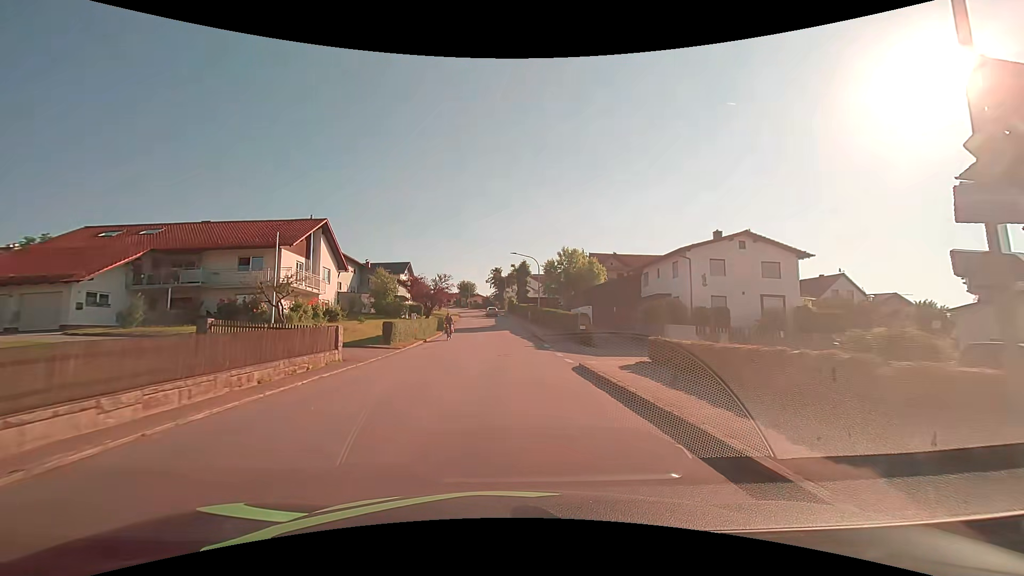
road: tertiary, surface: asphalt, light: Day
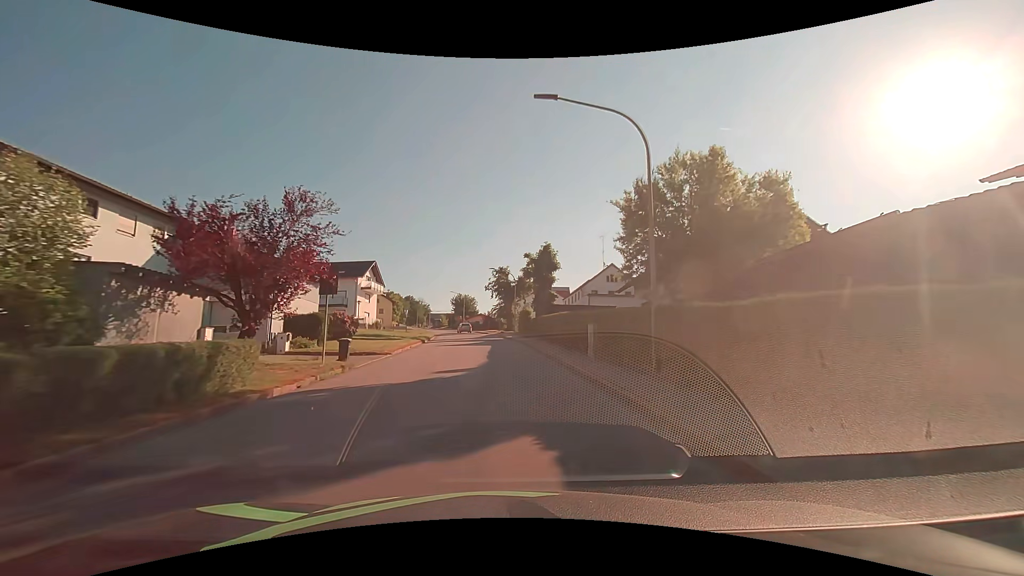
(-0.1, +37.6) m; -1°
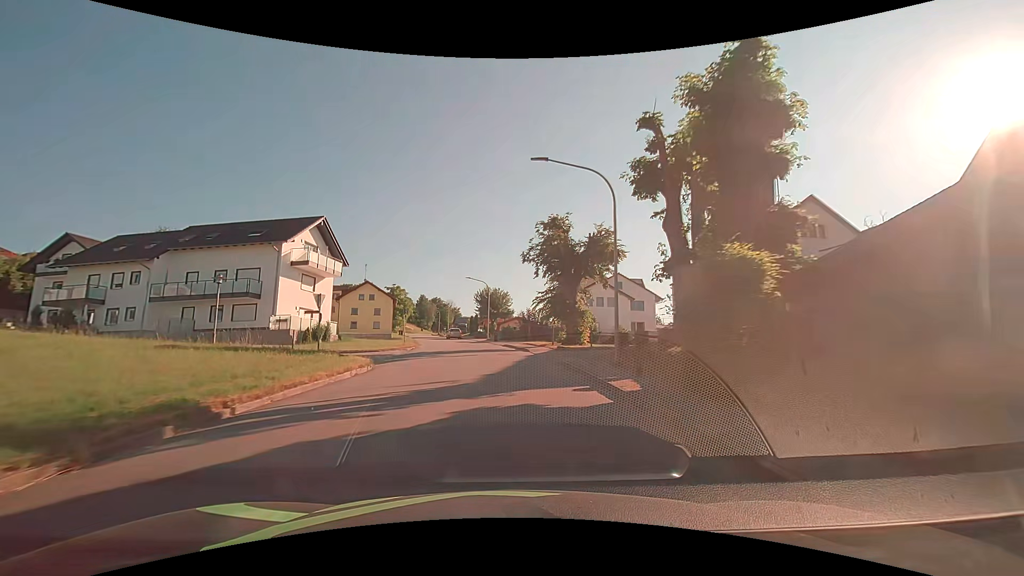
(-1.5, +37.3) m; -5°
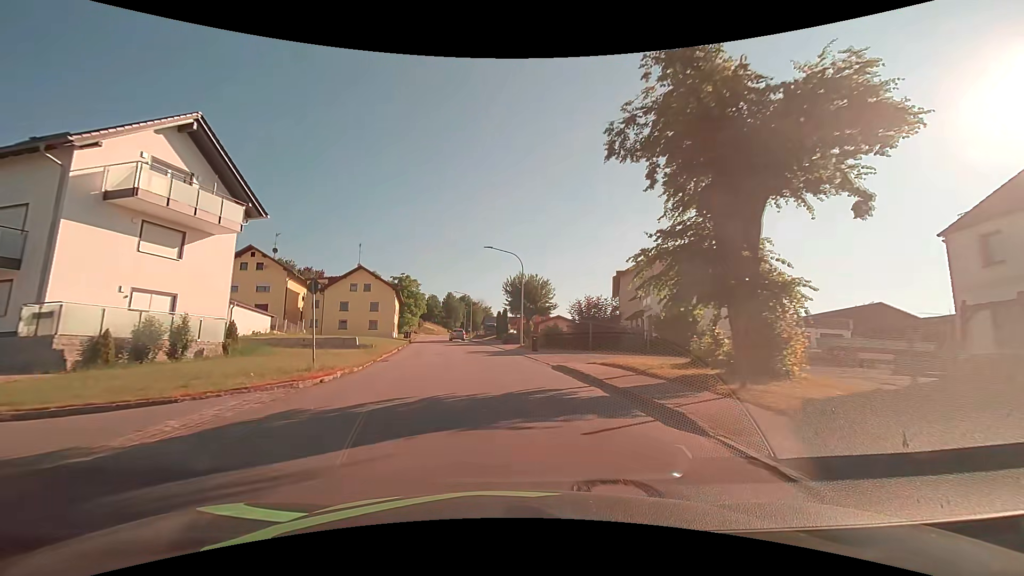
(-0.5, +22.9) m; -4°
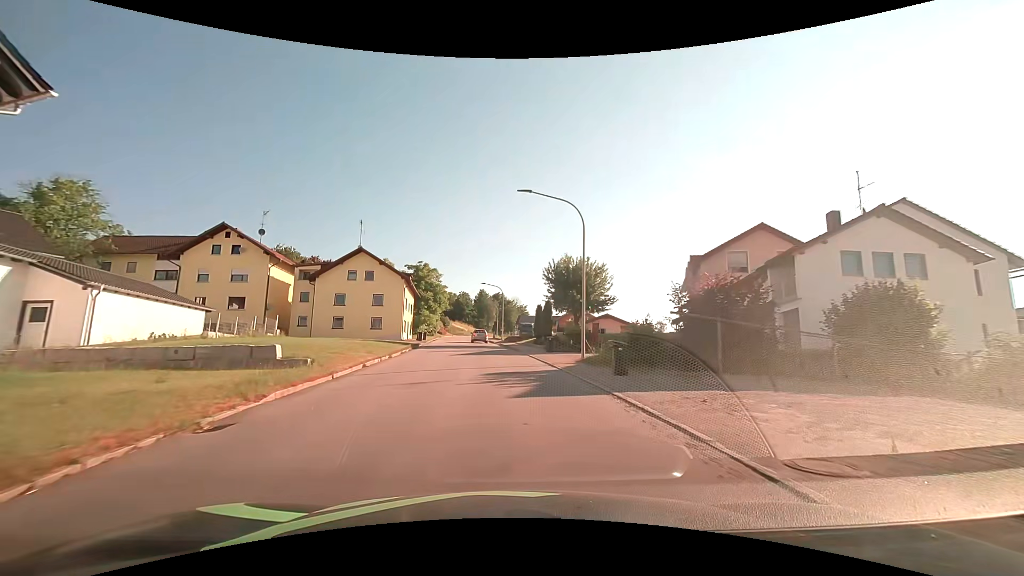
(-0.5, +15.3) m; -3°
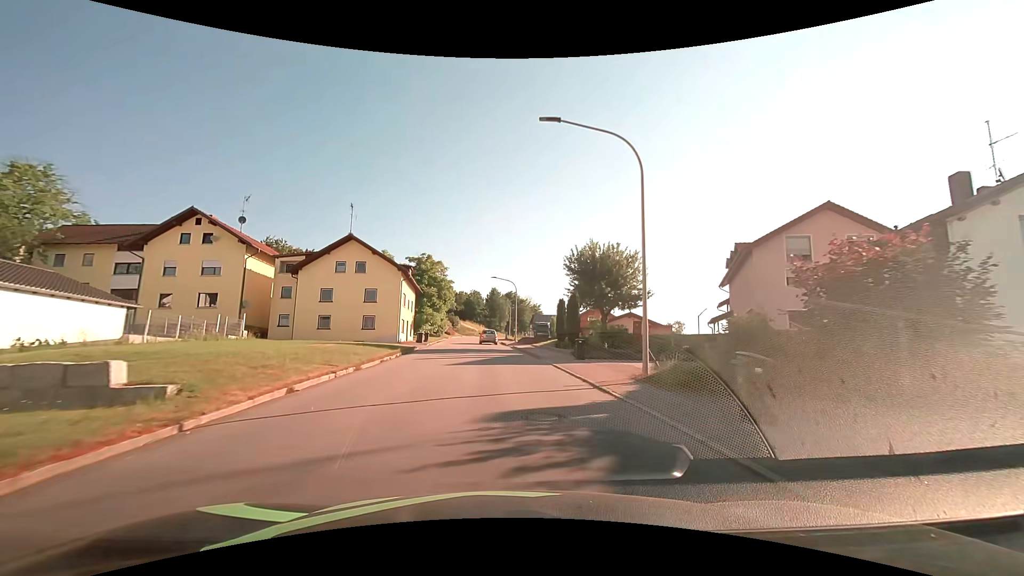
(-0.2, +7.5) m; -2°
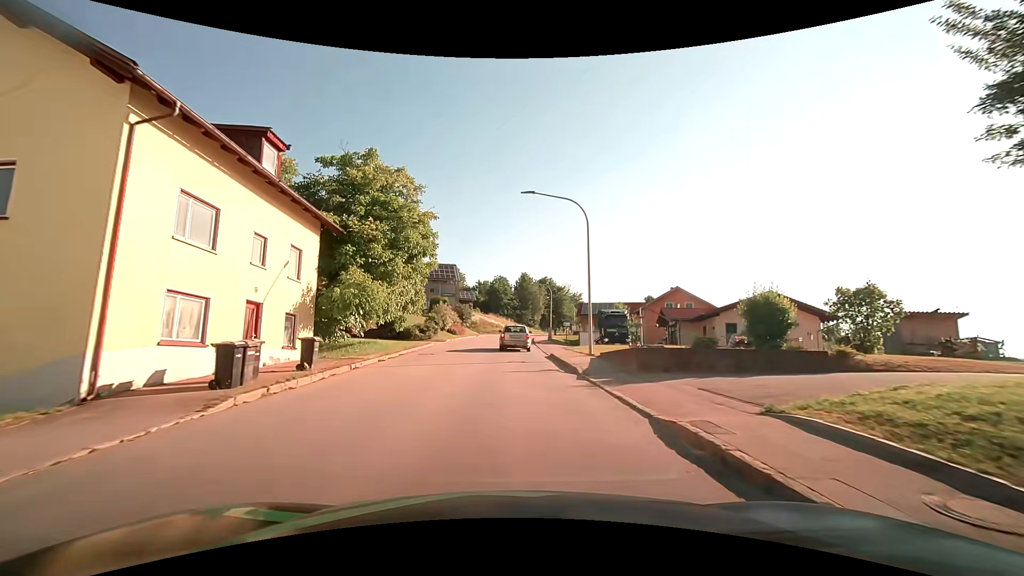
(-1.3, +33.7) m; -4°
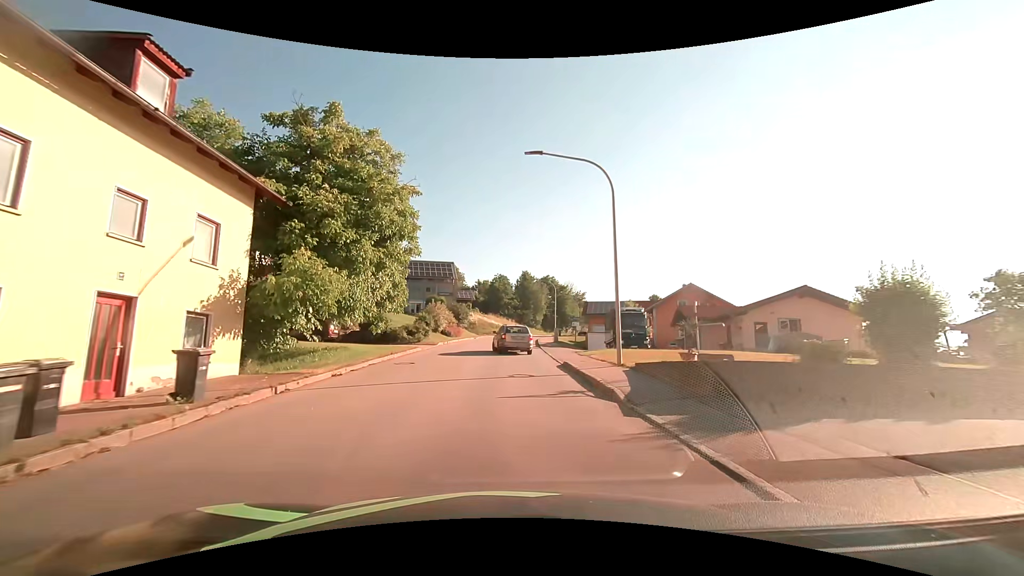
(0.0, +5.2) m; 0°
